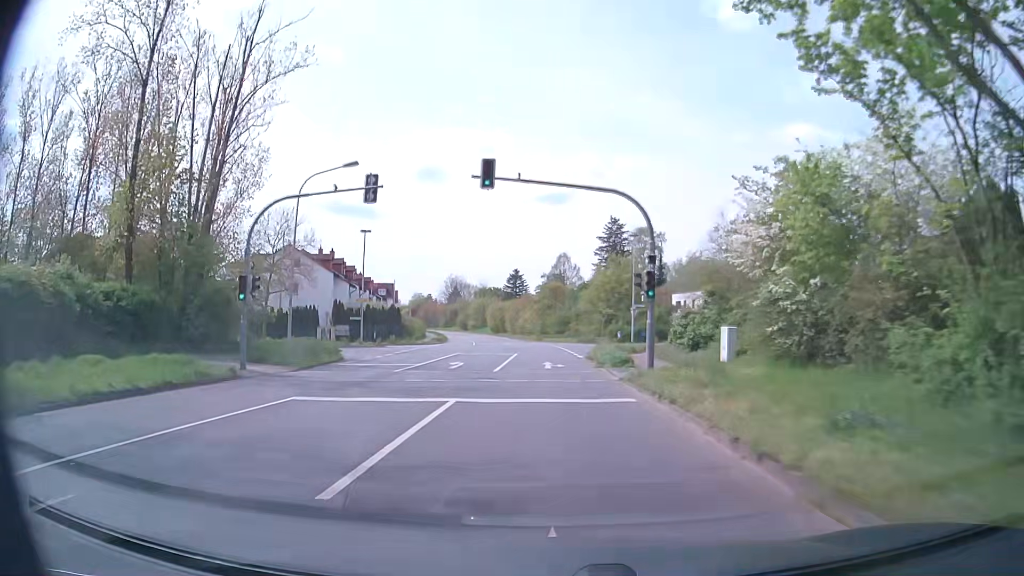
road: secondary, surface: asphalt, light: Day
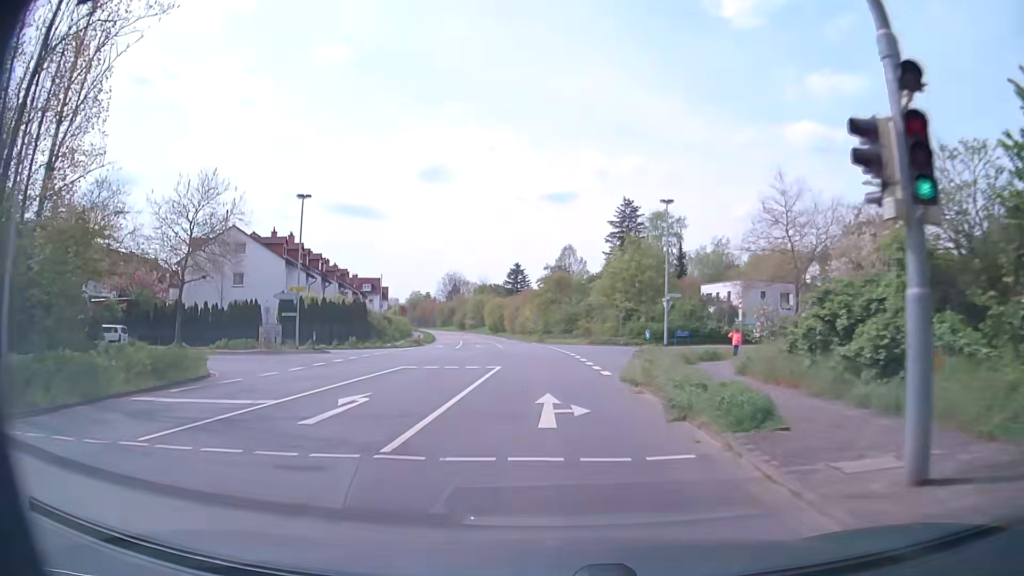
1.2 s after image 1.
(0.0, +15.6) m; 0°
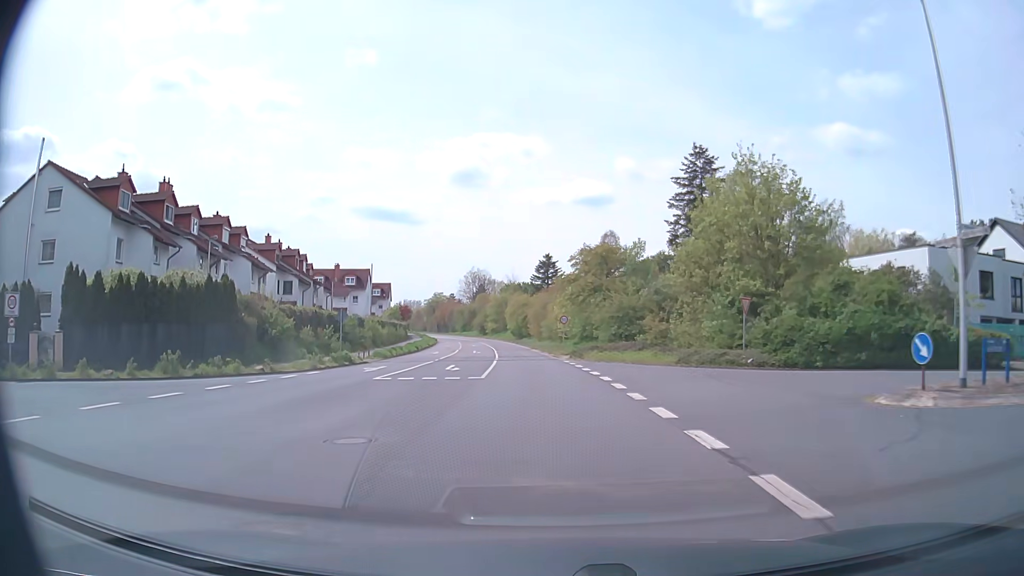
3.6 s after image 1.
(-0.7, +31.1) m; -4°
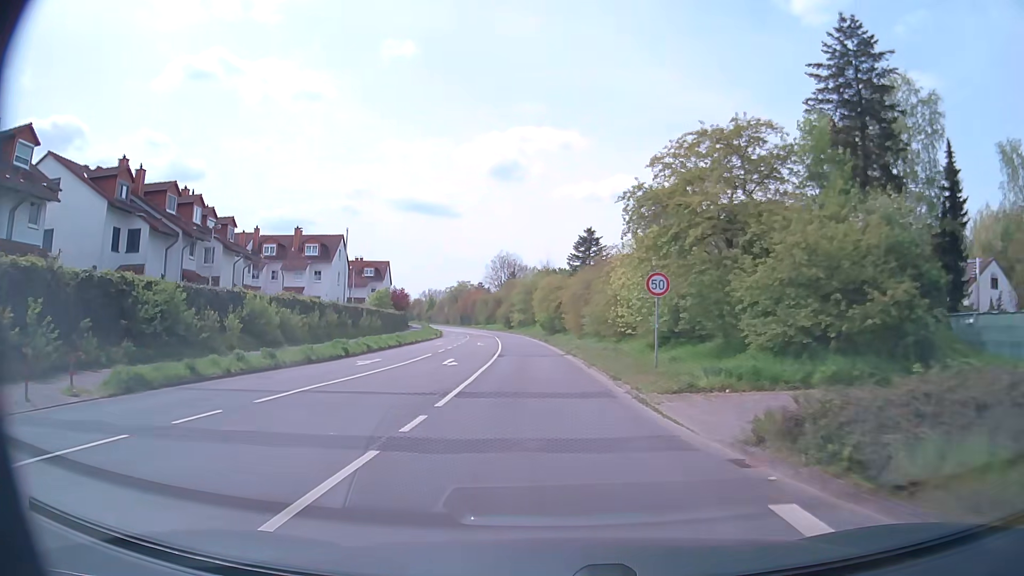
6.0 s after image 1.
(-0.7, +31.0) m; -3°
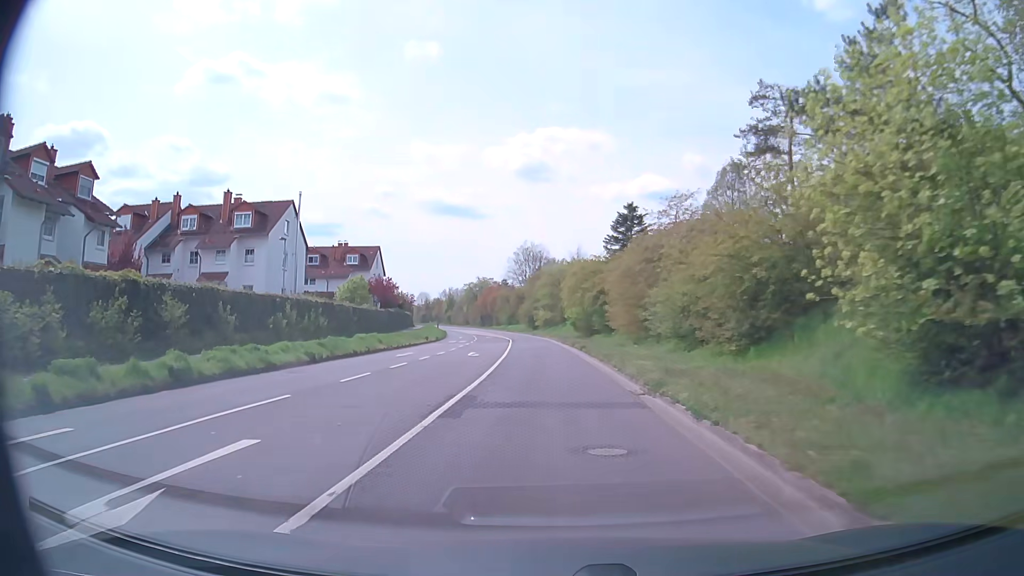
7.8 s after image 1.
(-0.7, +23.4) m; -3°
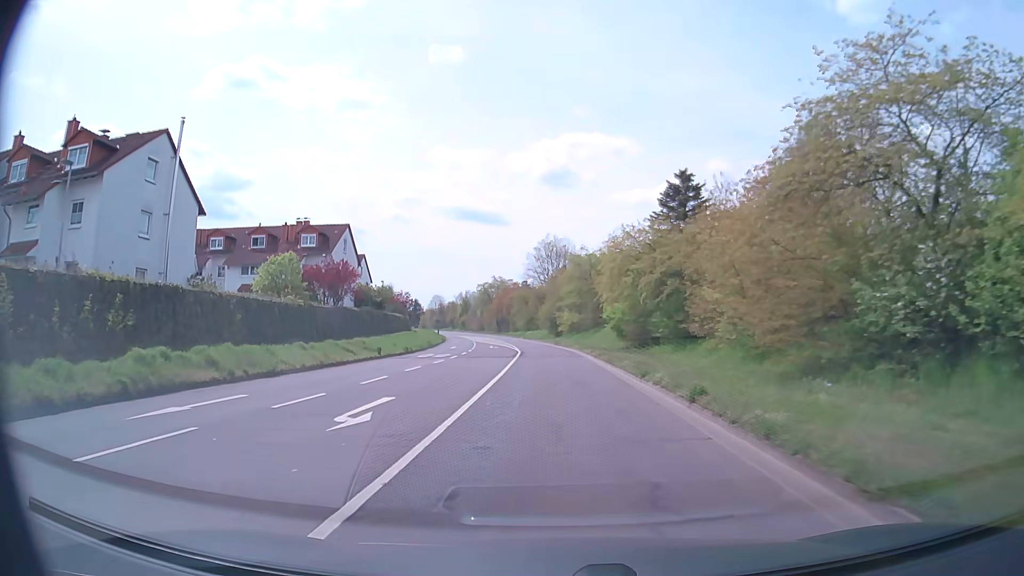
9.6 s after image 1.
(-0.4, +23.5) m; -2°
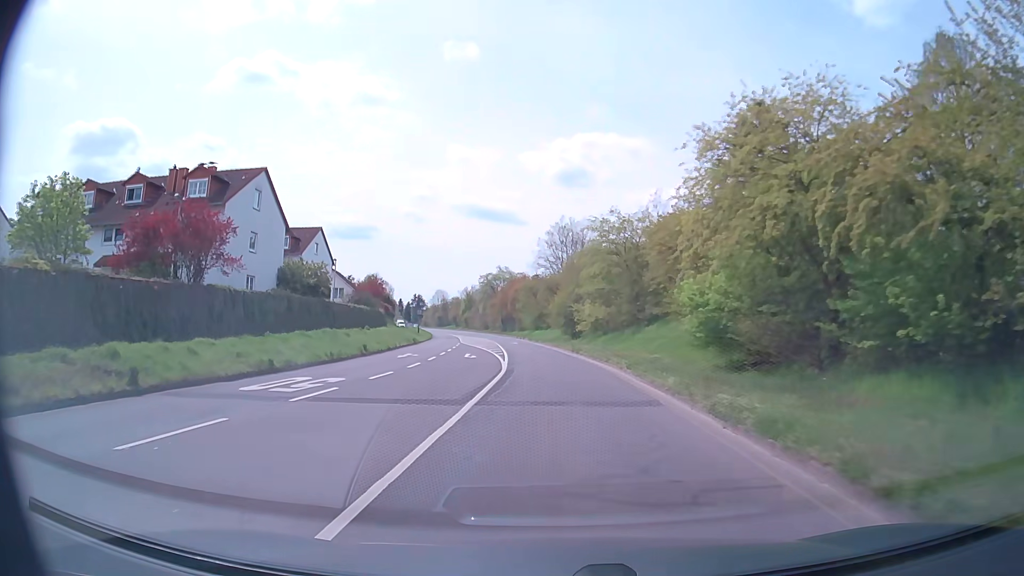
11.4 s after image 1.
(-0.3, +23.5) m; -1°
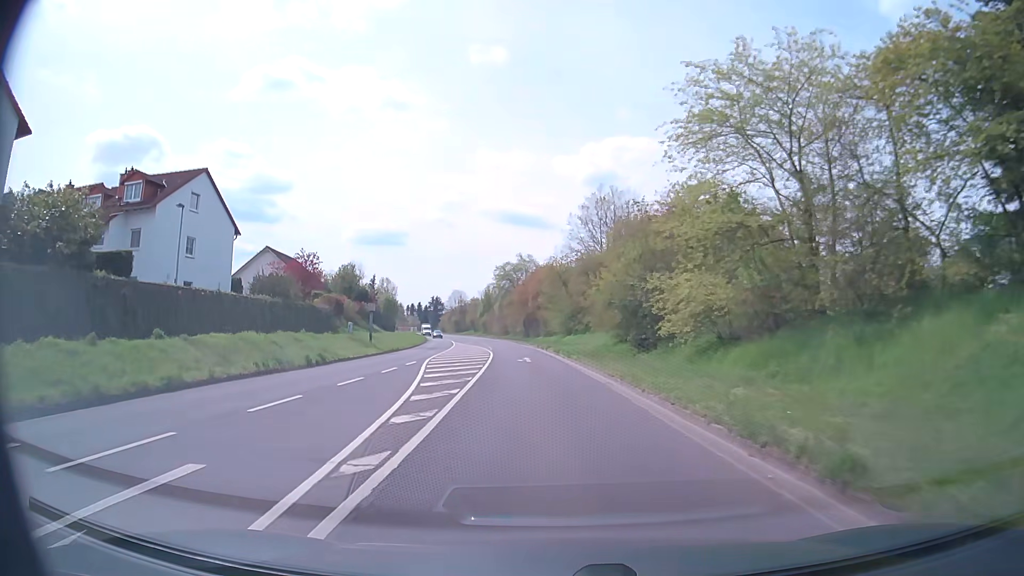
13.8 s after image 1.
(-0.6, +31.4) m; -3°
(0, +10) (0, +20) (-1, +30) (-2, +40) (-2, +50) (-3, +60) (-5, +70) (-6, +80) (-7, +90) (-9, +99) m
